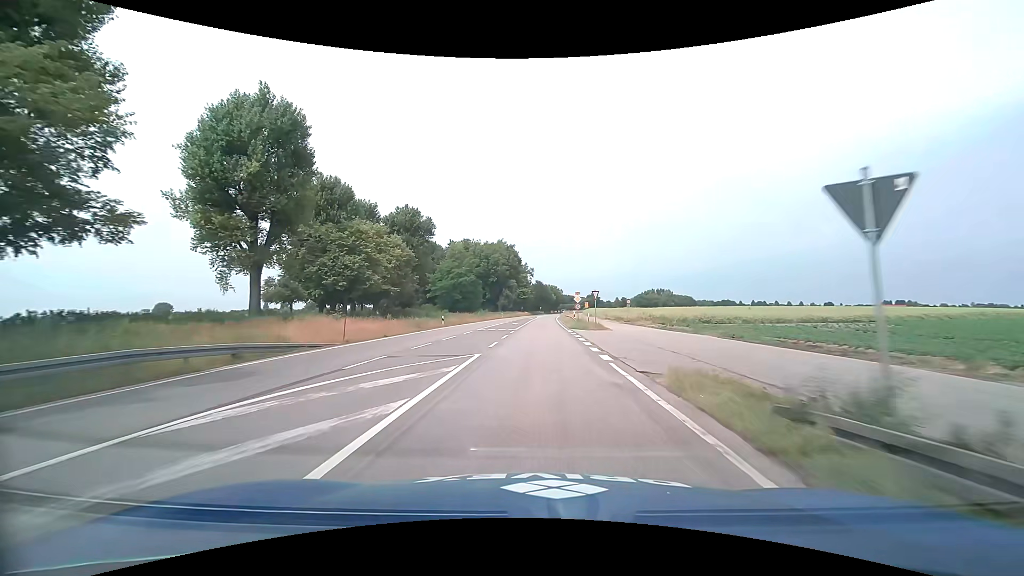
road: primary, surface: asphalt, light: Day
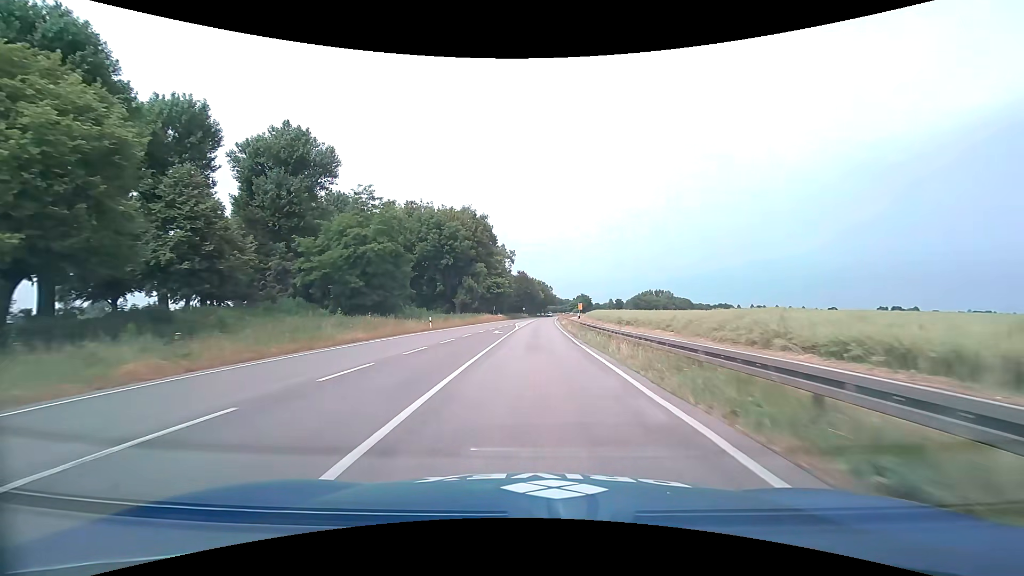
(+0.7, +56.5) m; +2°
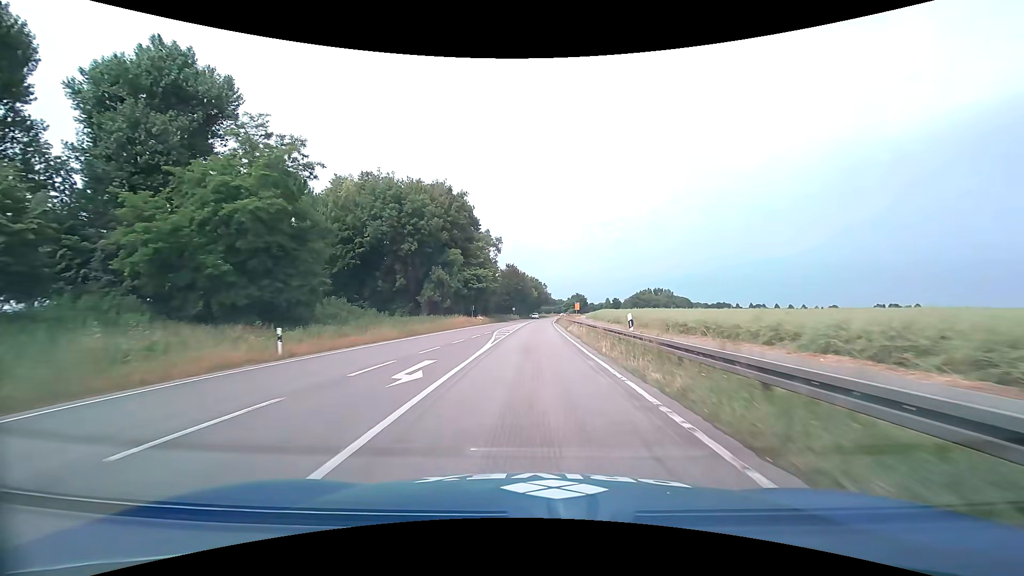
(+0.2, +23.1) m; +1°
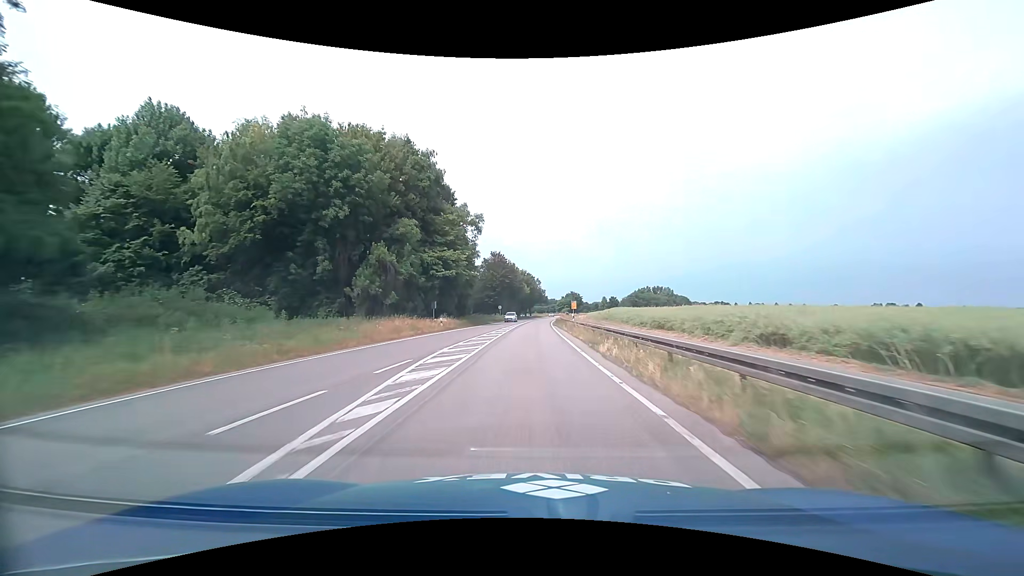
(+0.1, +23.5) m; +1°
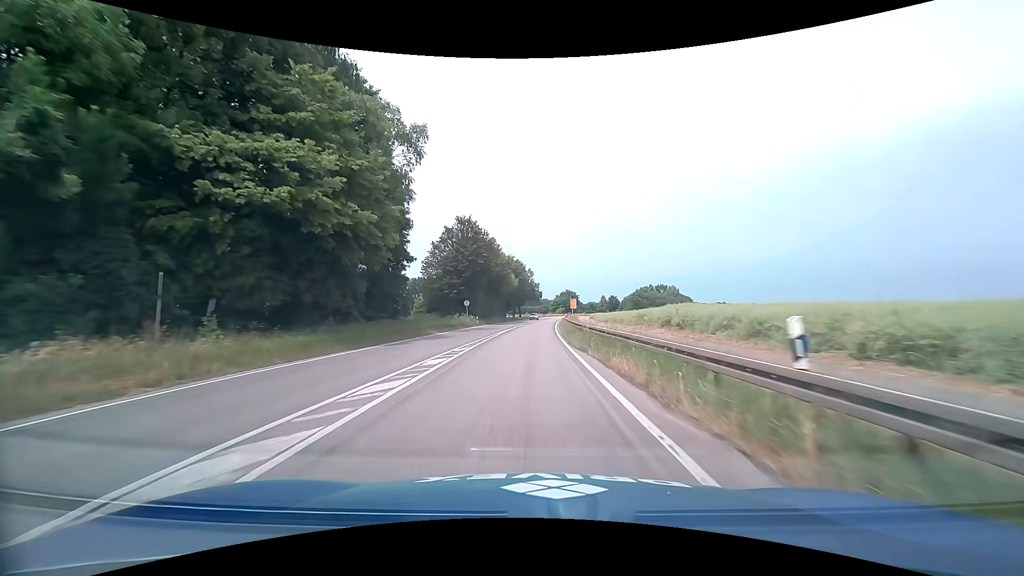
(+0.4, +35.9) m; +1°
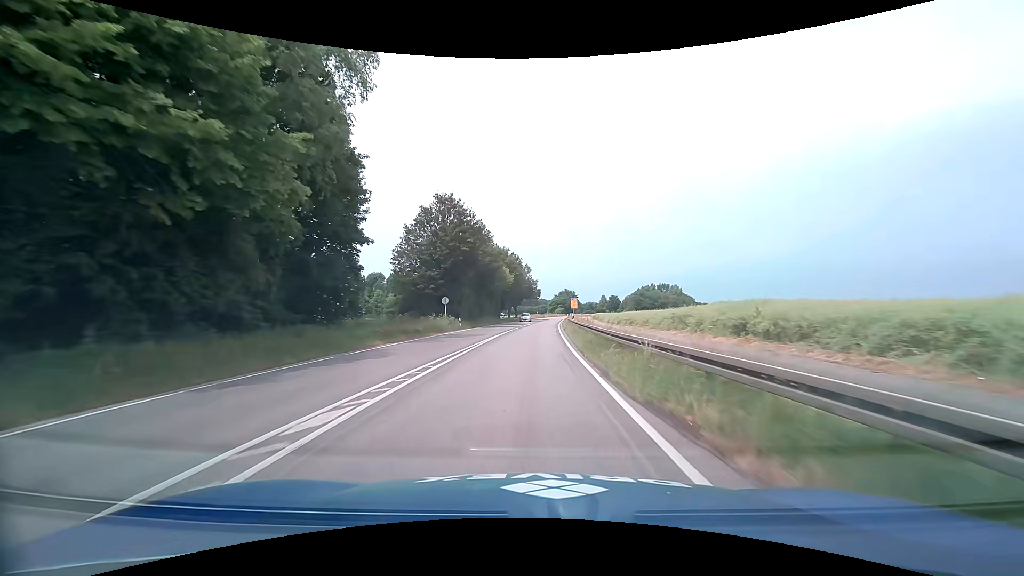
(0.0, +12.1) m; 0°
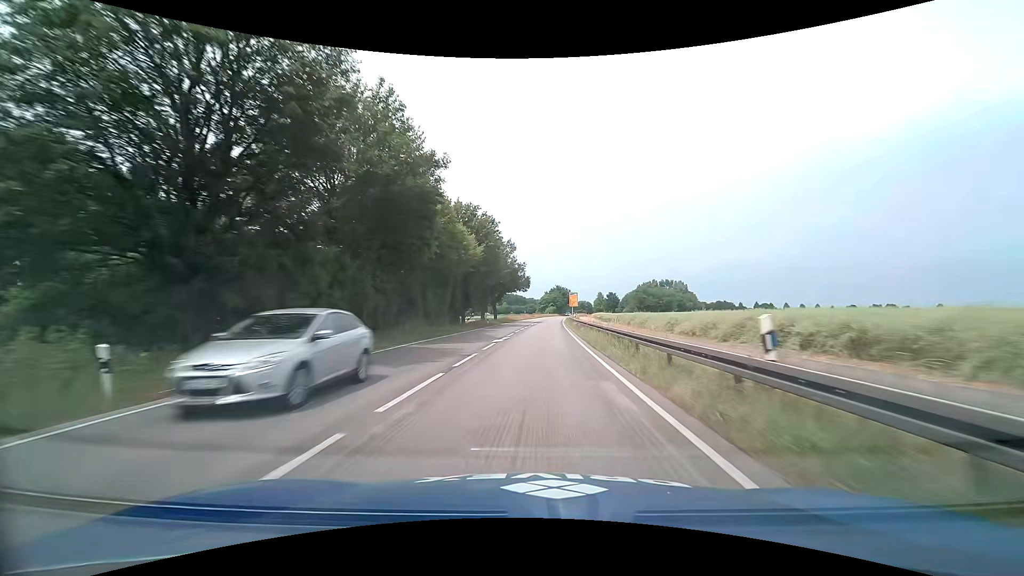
(+0.2, +36.8) m; +1°
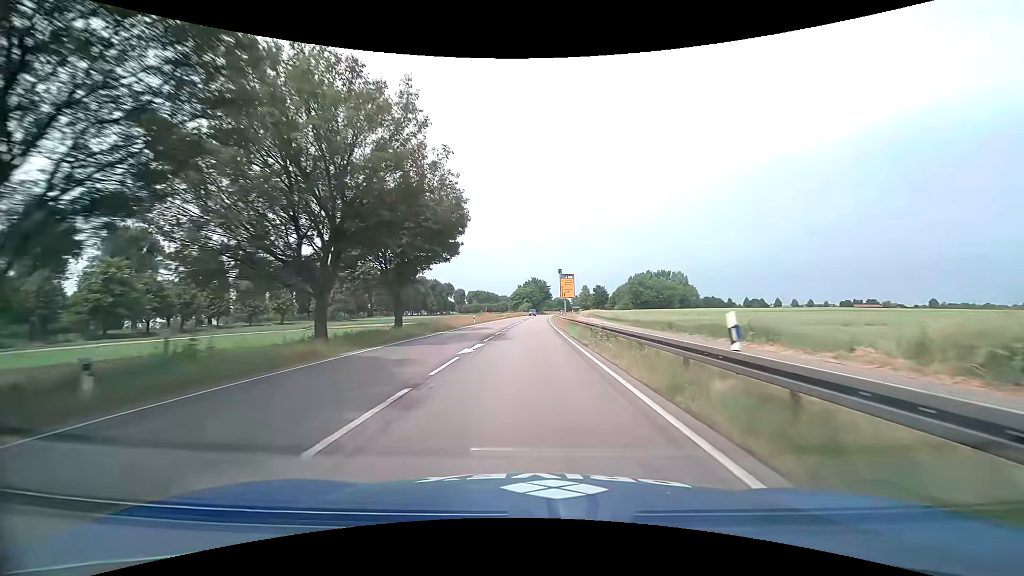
(+1.4, +50.1) m; +3°
(0, +10) (0, +20) (0, +30) (0, +40) (0, +50) (0, +60) (+1, +70) (+1, +80) (+1, +90) (+1, +100) m
